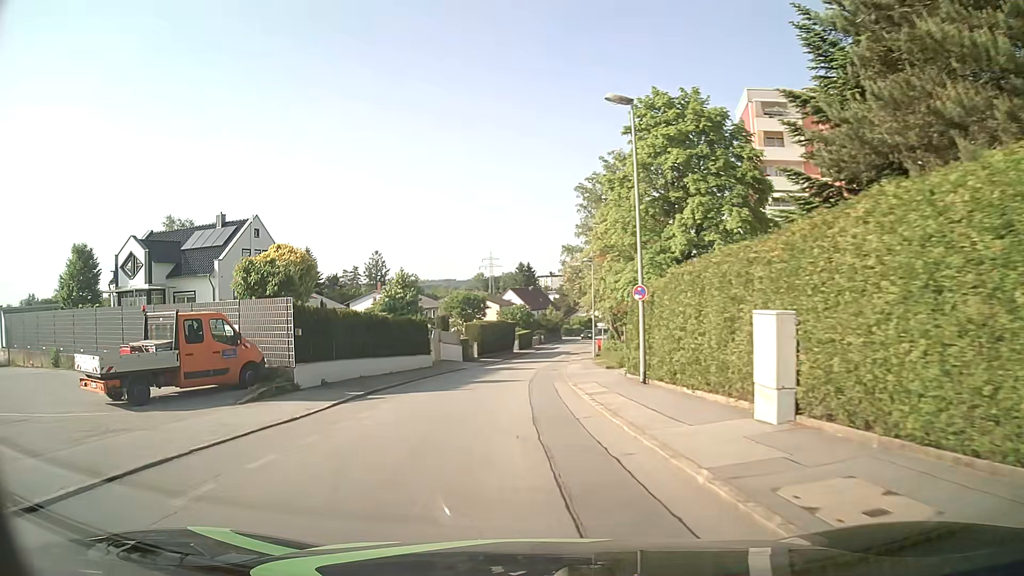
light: Day
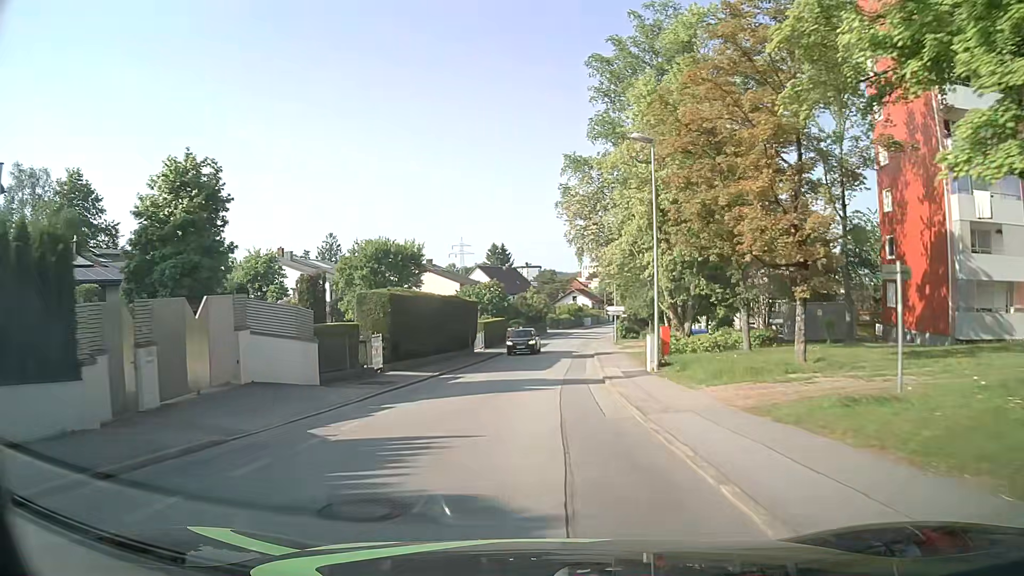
(-0.1, +33.0) m; +3°
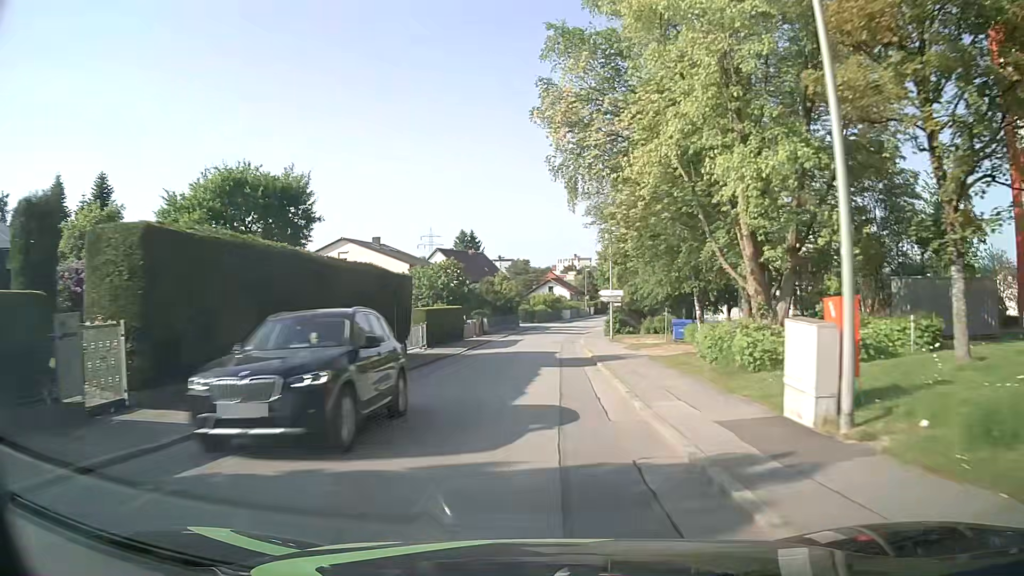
(+0.3, +15.9) m; +2°
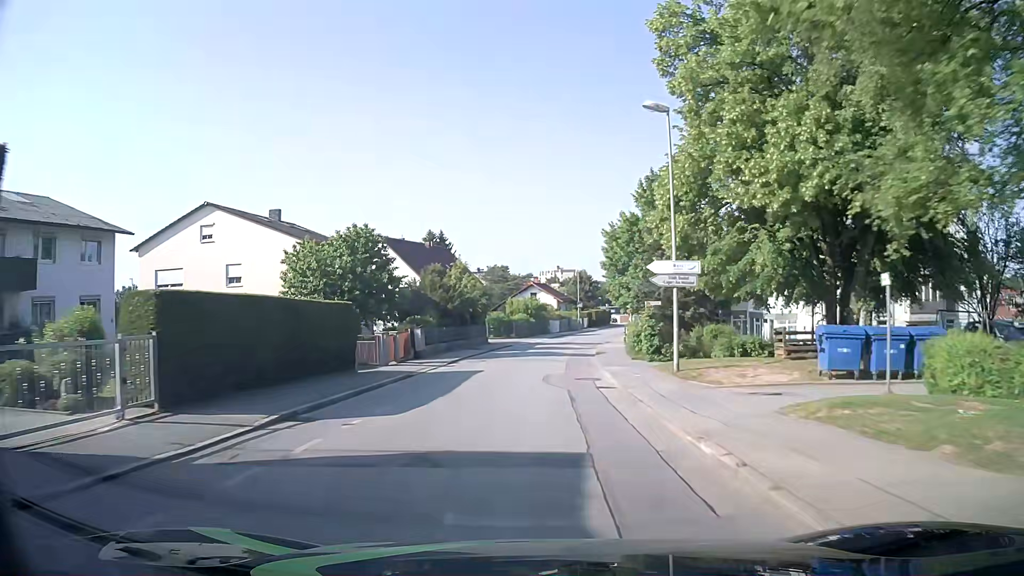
(+0.3, +24.7) m; +2°
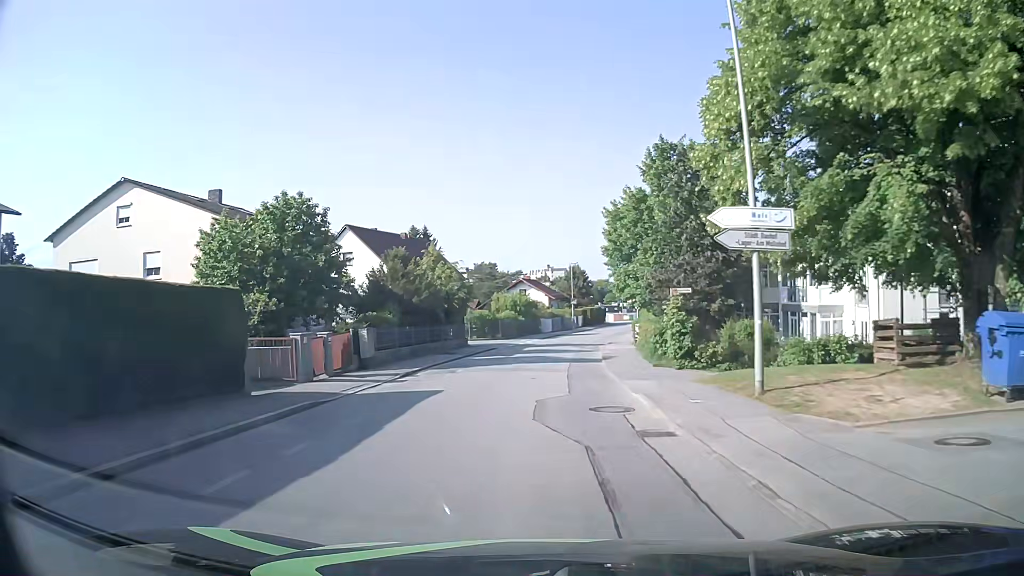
(0.0, +8.2) m; +1°
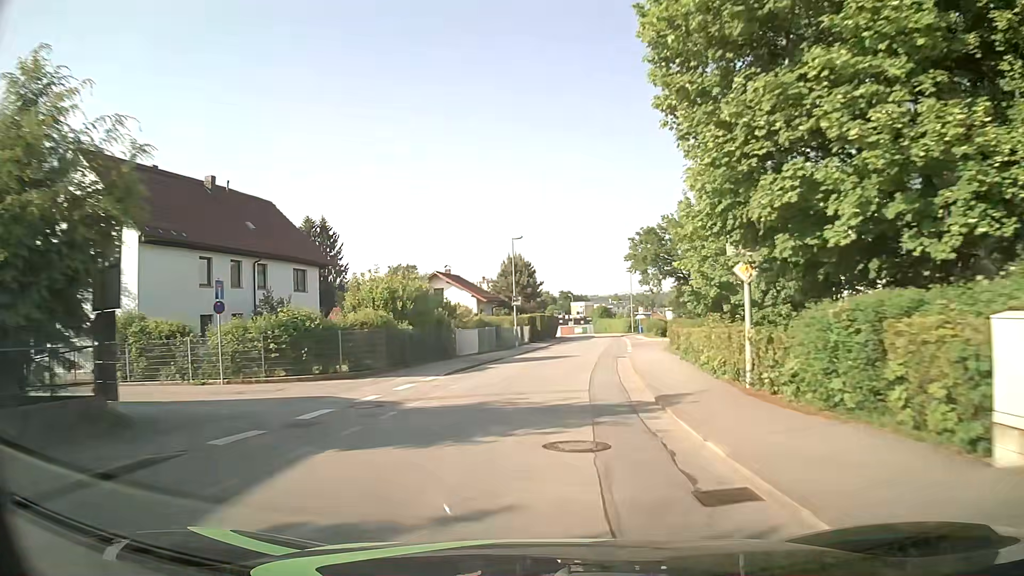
(+0.9, +31.9) m; +5°
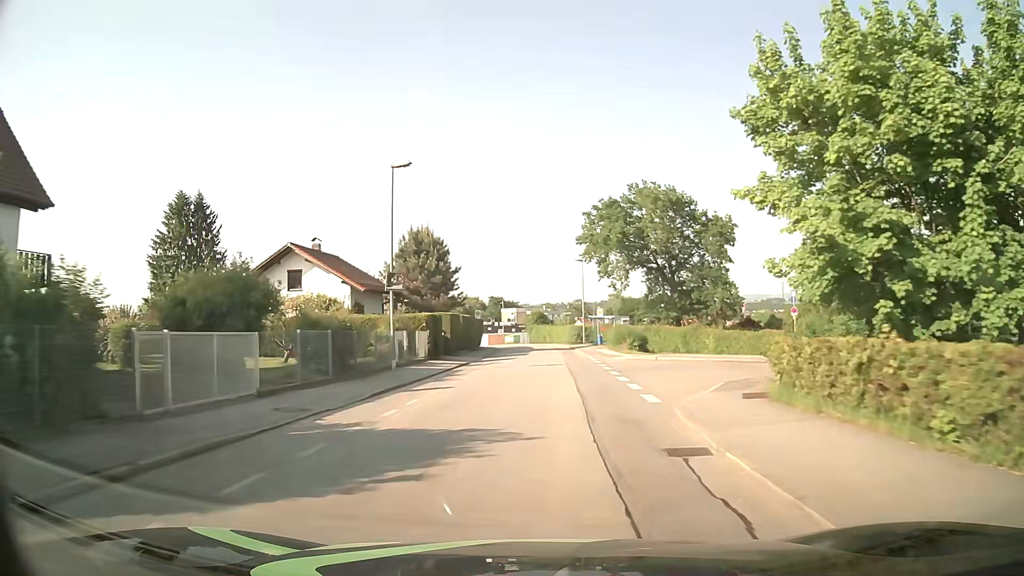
(+1.1, +23.2) m; +6°
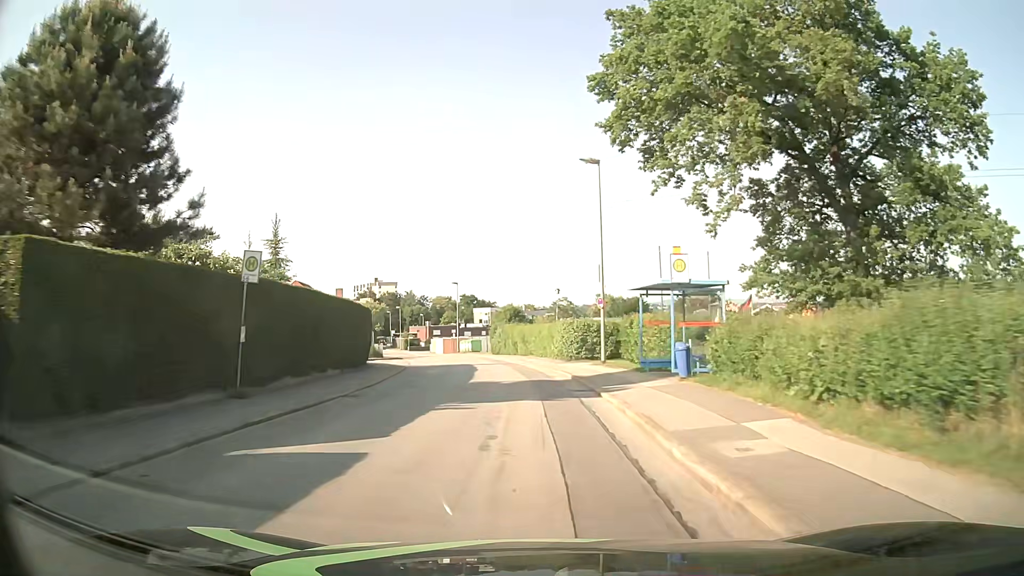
(+1.3, +38.3) m; +2°
(0, +10) (-1, +20) (-1, +30) (-3, +40) (-5, +50) (-7, +59) (-10, +69) (-13, +79) (-16, +88) (-19, +98) m
